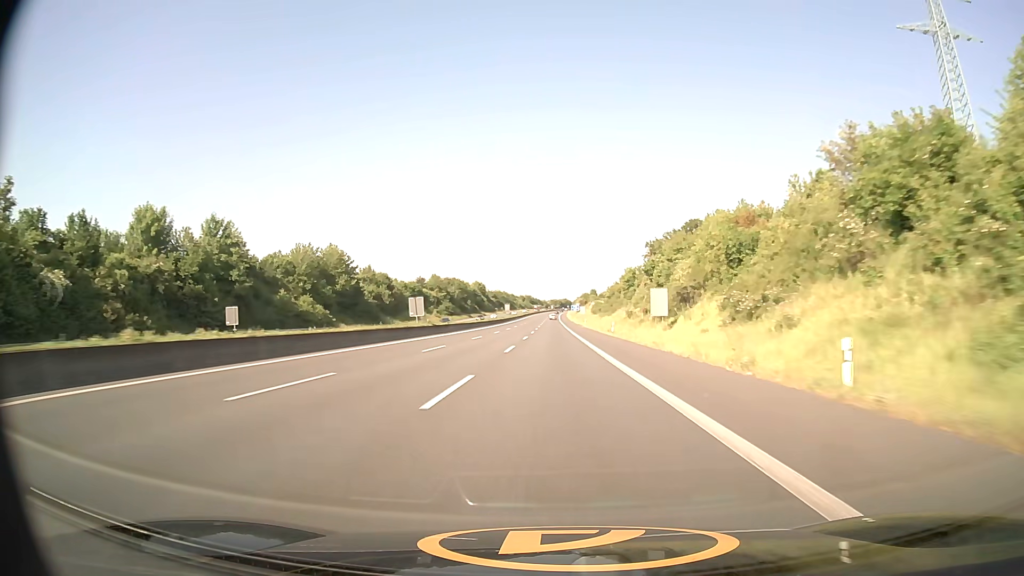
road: motorway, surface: asphalt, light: Day
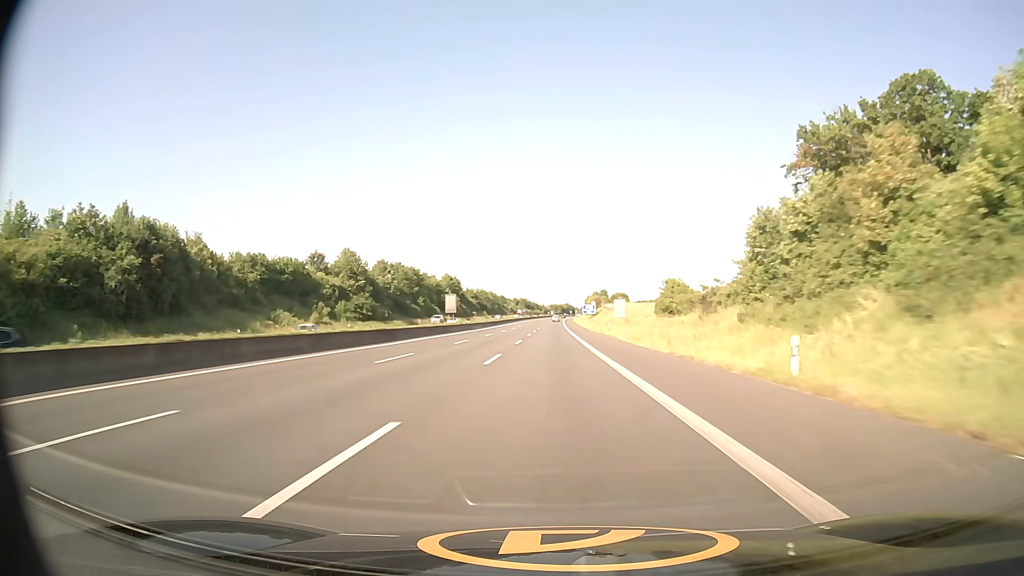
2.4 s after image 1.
(-0.1, +96.8) m; 0°
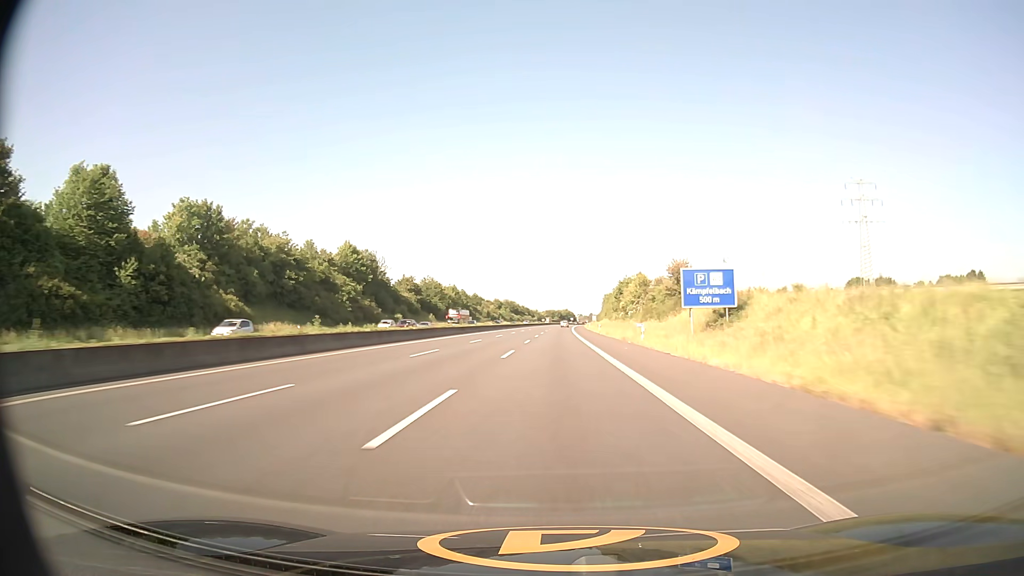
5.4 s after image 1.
(+0.1, +120.6) m; 0°
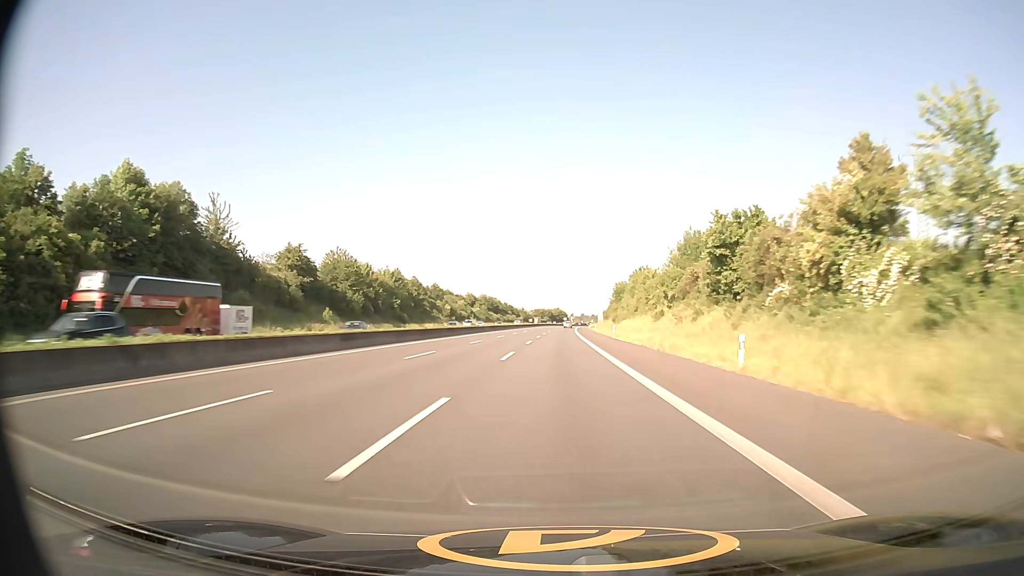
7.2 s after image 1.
(+0.5, +73.0) m; +1°
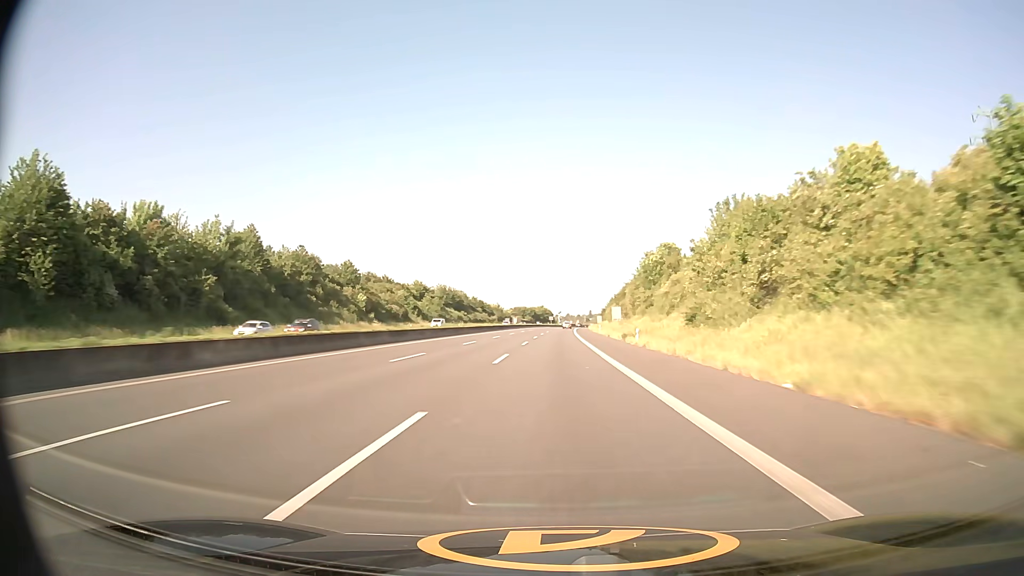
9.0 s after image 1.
(+0.8, +73.5) m; +1°
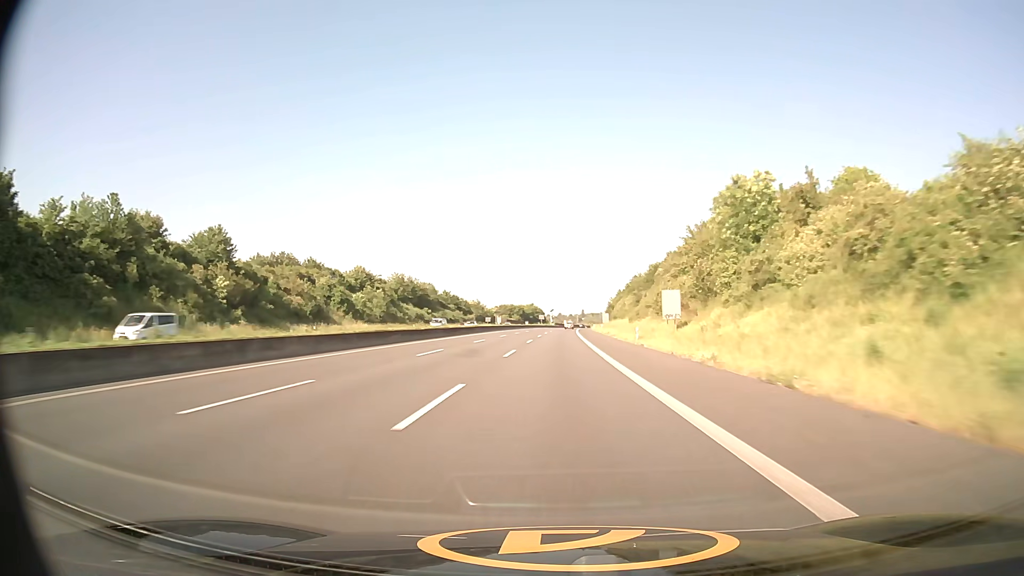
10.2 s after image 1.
(+0.3, +49.2) m; +1°
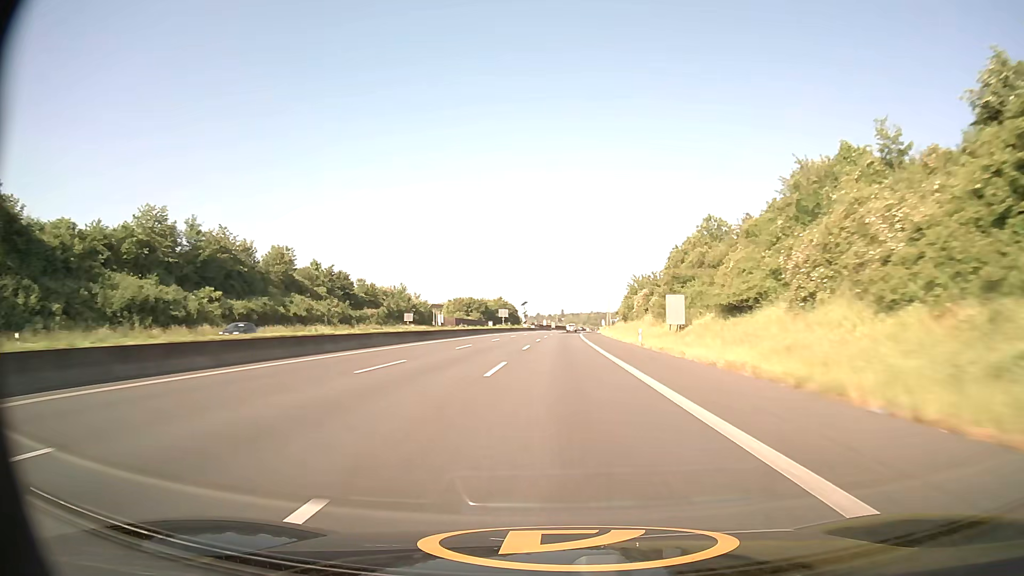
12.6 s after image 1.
(+1.5, +98.9) m; +2°
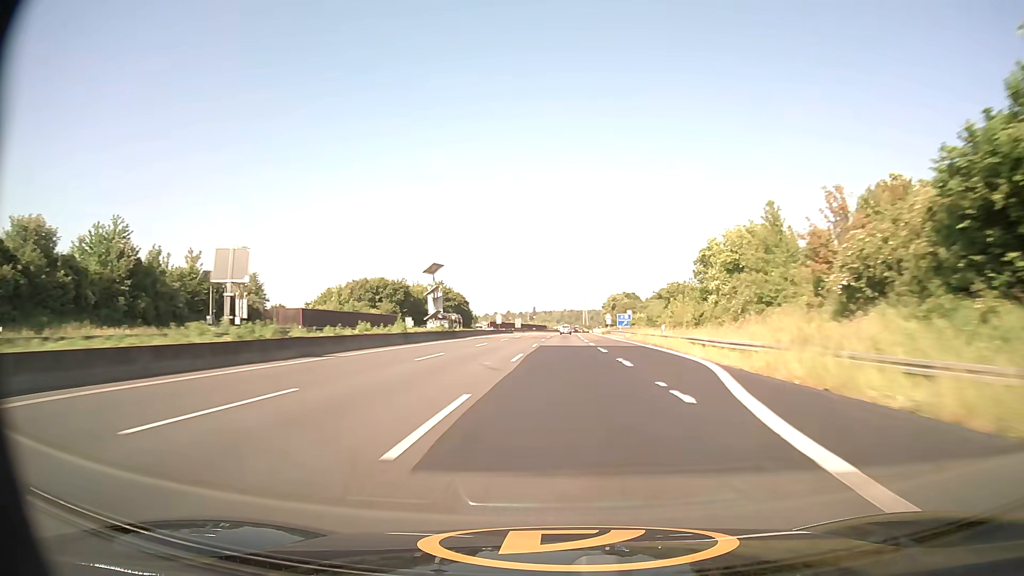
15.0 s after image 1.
(+2.0, +99.6) m; +2°
(0, +10) (0, +20) (0, +30) (0, +40) (+1, +50) (+1, +60) (+1, +70) (+1, +80) (+2, +90) (+2, +100) m
